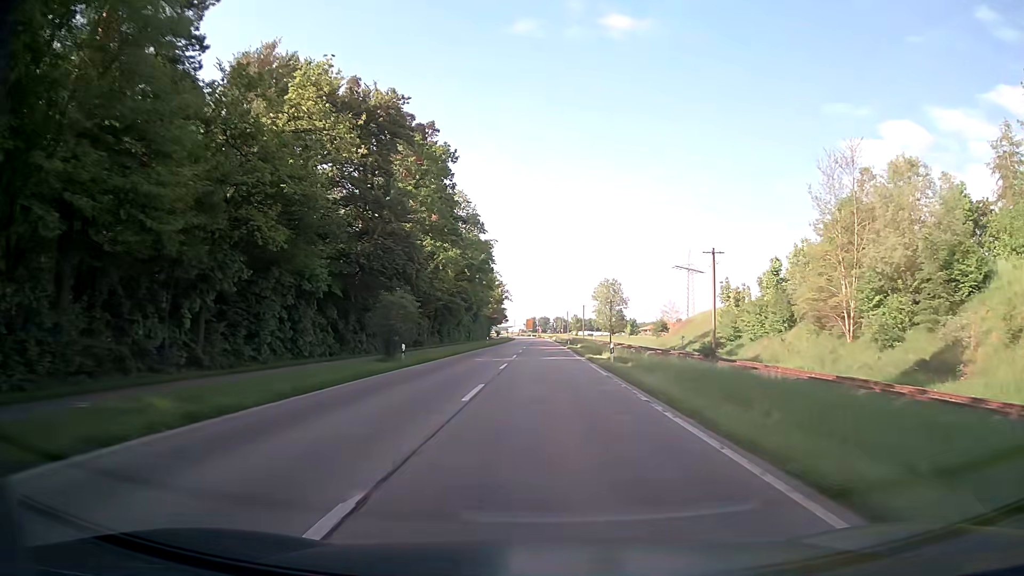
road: secondary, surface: asphalt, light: Day
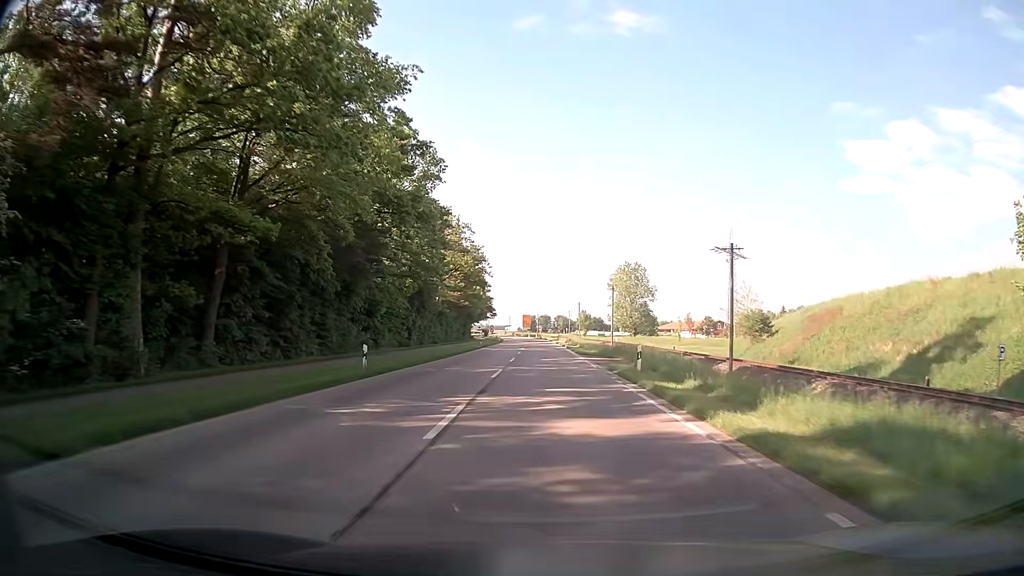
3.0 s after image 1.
(-0.3, +52.5) m; 0°
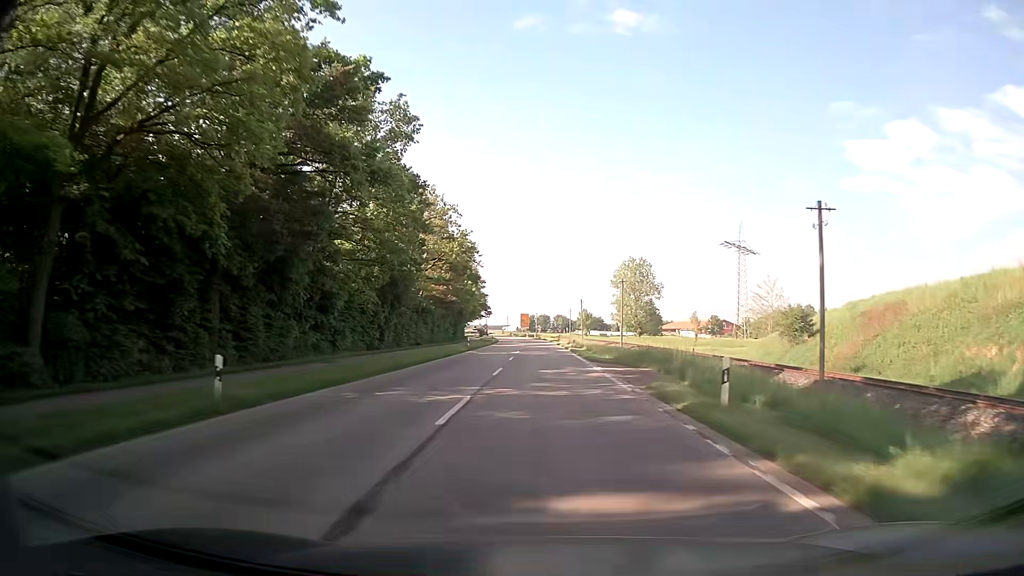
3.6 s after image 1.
(+0.1, +10.5) m; 0°
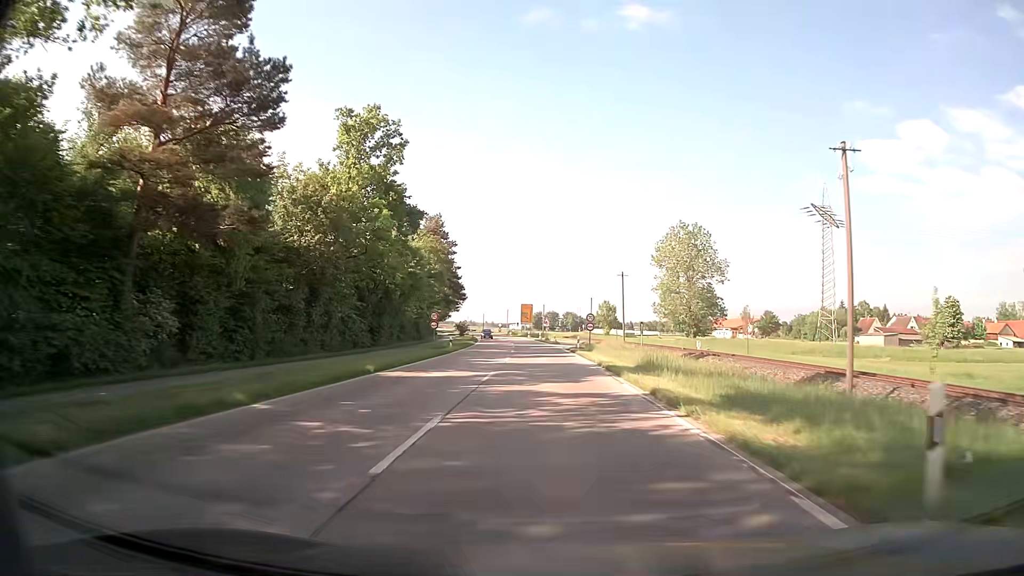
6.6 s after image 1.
(-0.2, +51.7) m; -1°
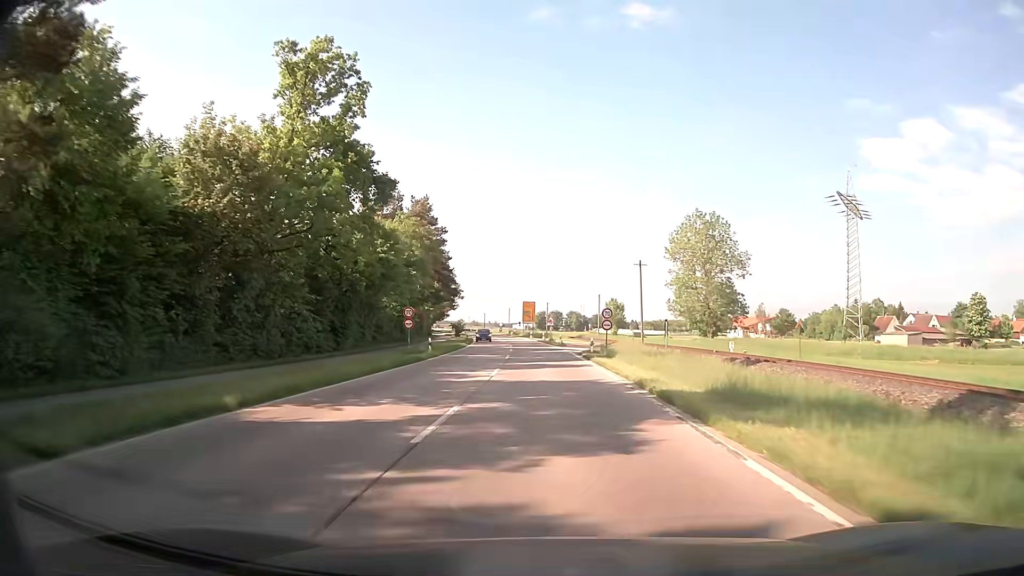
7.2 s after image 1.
(0.0, +10.0) m; 0°
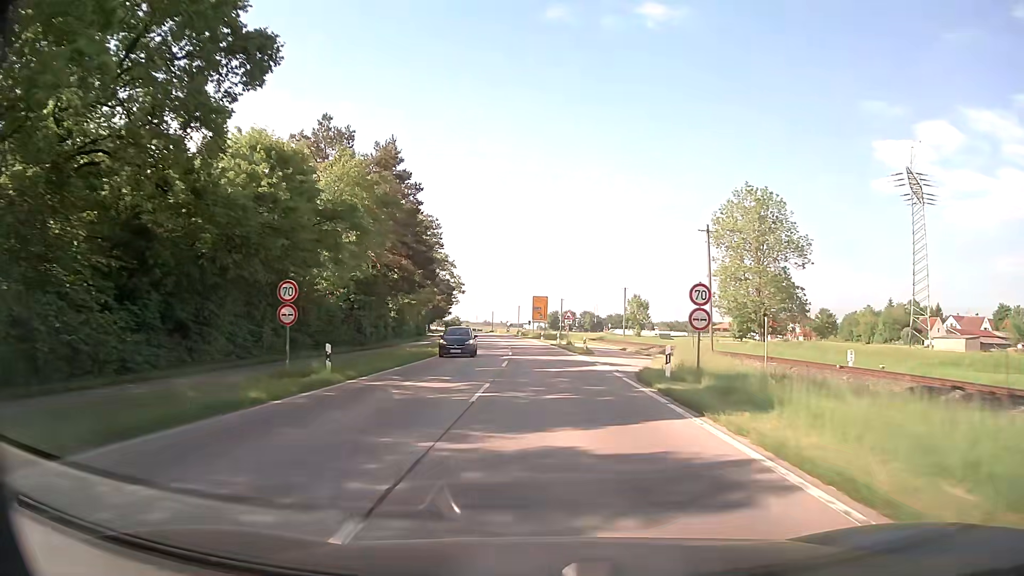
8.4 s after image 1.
(-0.2, +19.5) m; -1°
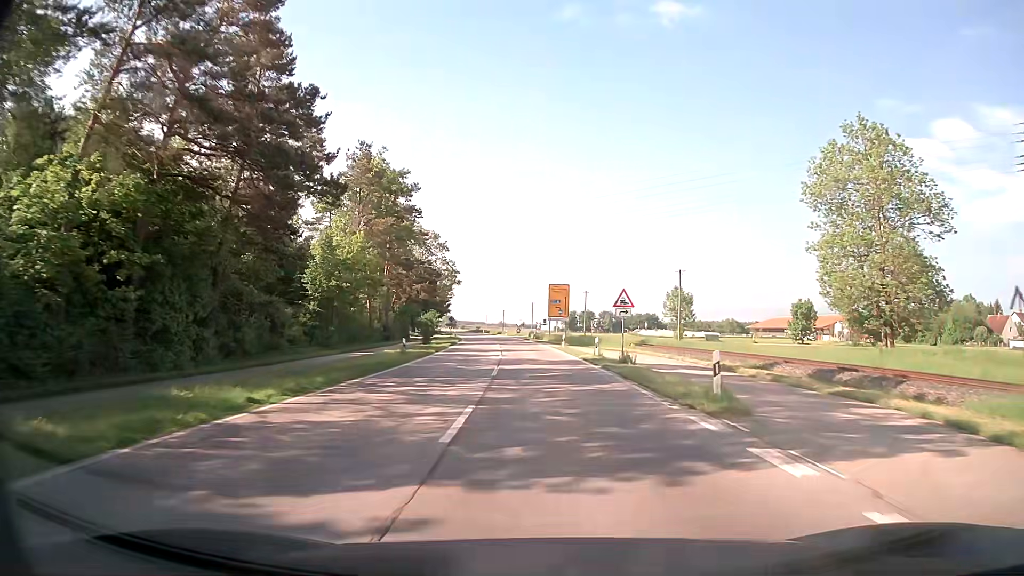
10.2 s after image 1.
(-0.2, +28.2) m; -1°
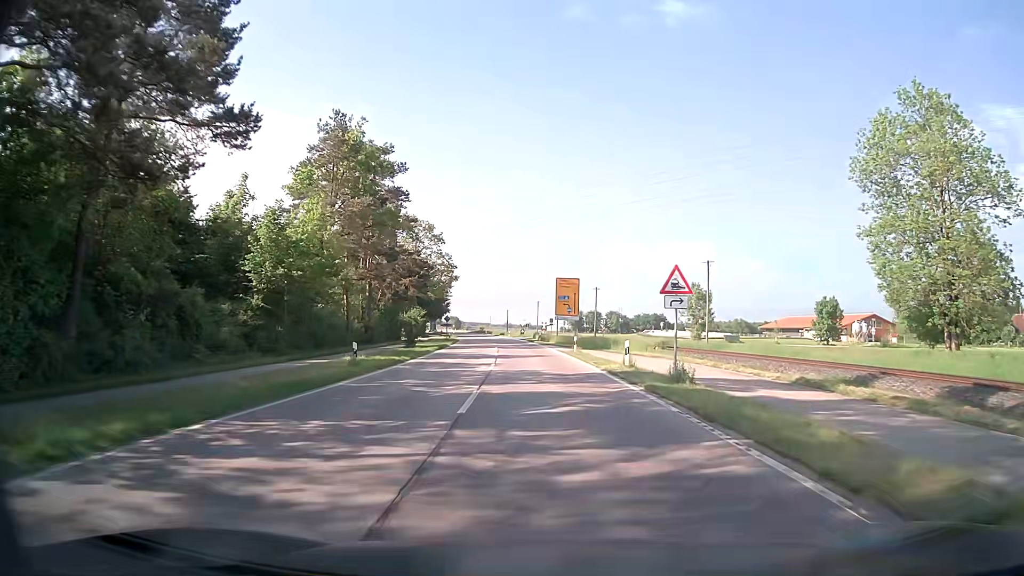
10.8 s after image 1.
(-0.1, +9.2) m; -1°
